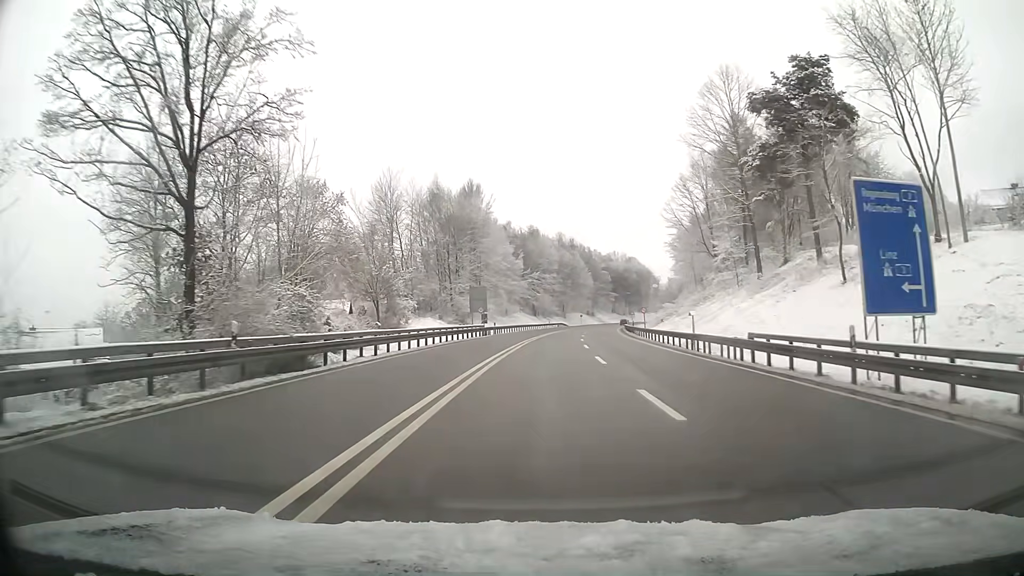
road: primary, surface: asphalt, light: Day
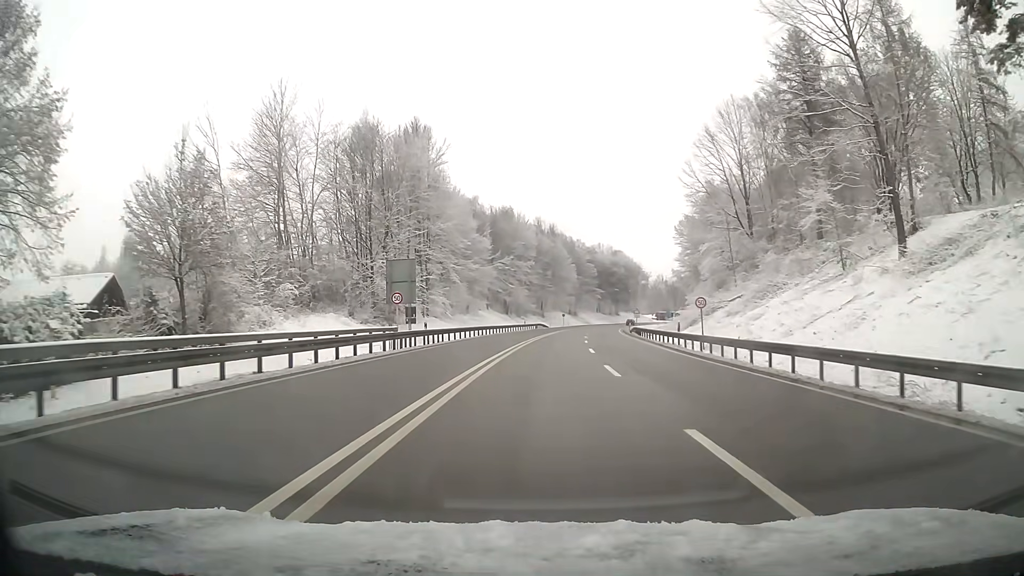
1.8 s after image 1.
(+0.5, +28.8) m; +2°
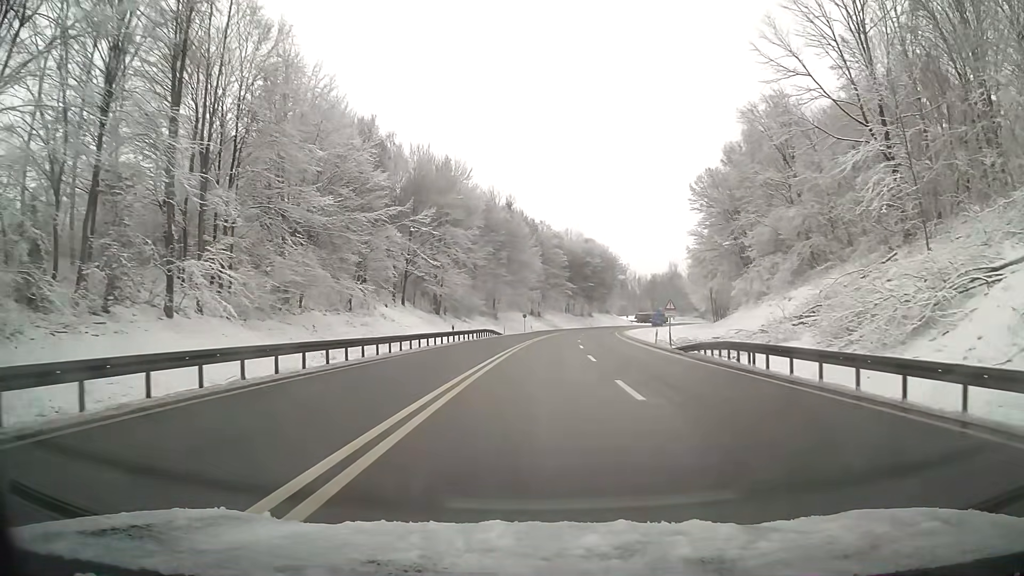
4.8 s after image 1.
(+1.3, +40.7) m; +4°
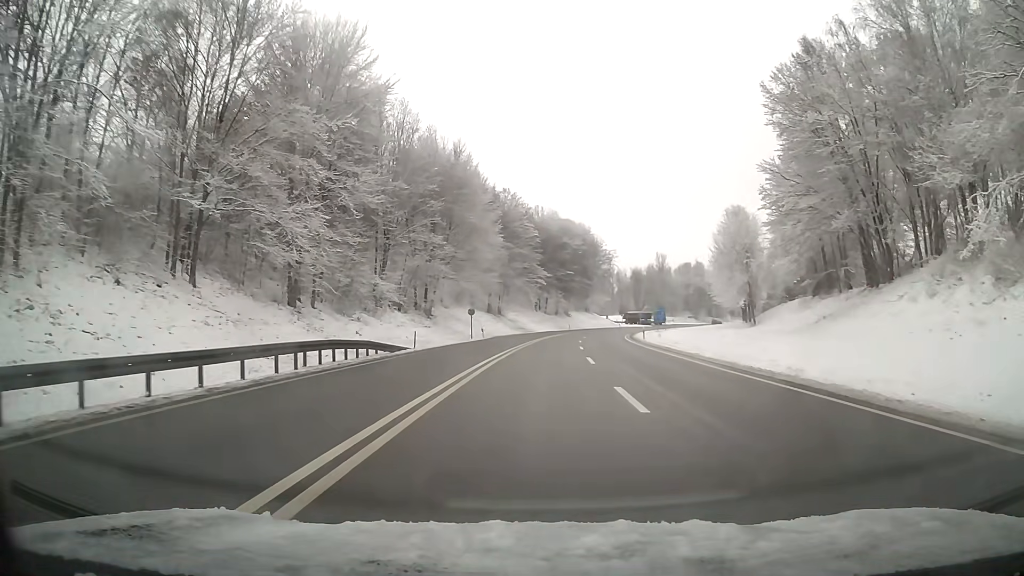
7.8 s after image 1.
(+0.9, +37.9) m; +3°
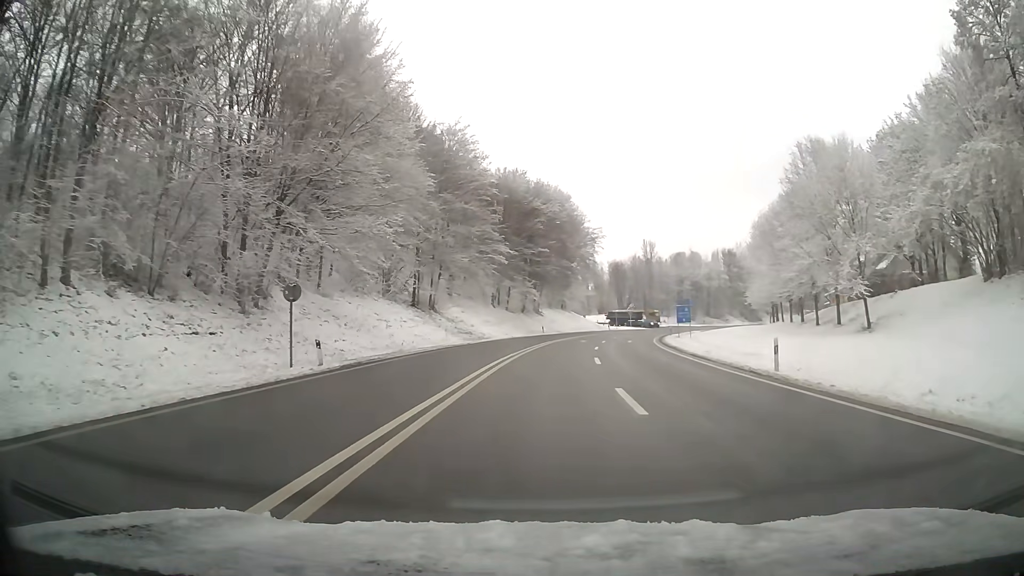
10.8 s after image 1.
(+0.9, +36.7) m; +3°
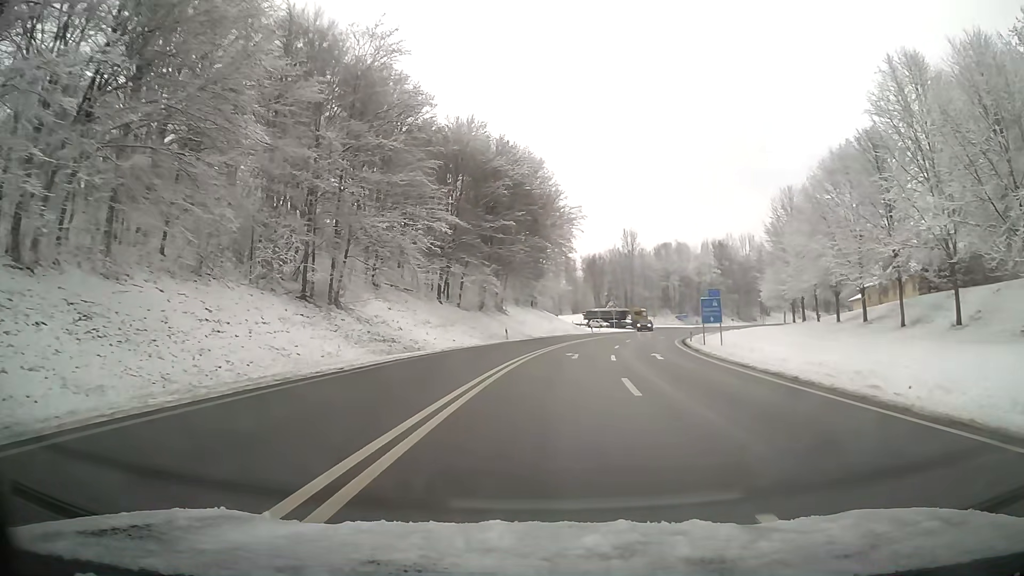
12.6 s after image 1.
(+0.5, +21.7) m; +3°
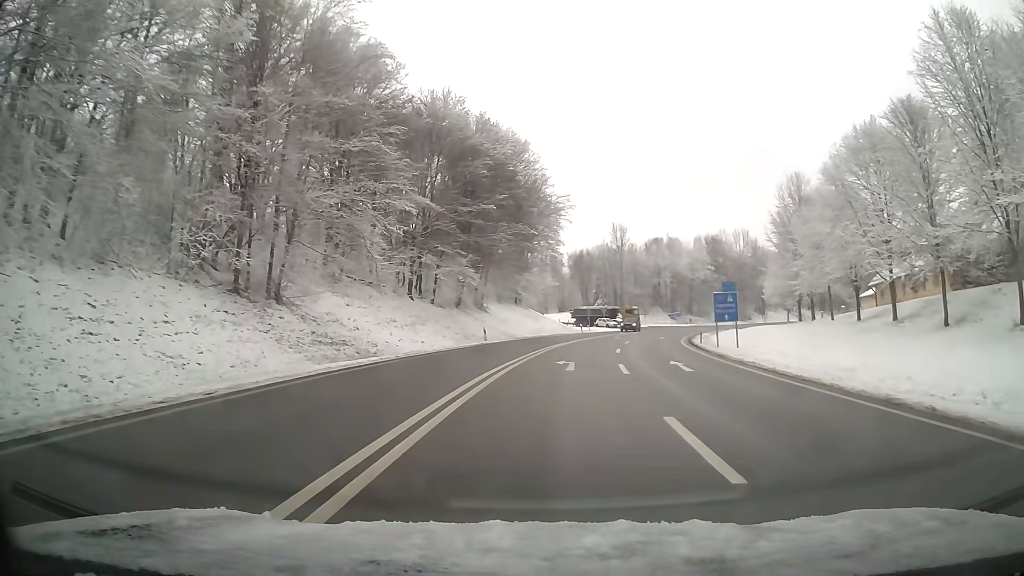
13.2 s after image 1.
(+0.1, +7.2) m; +1°
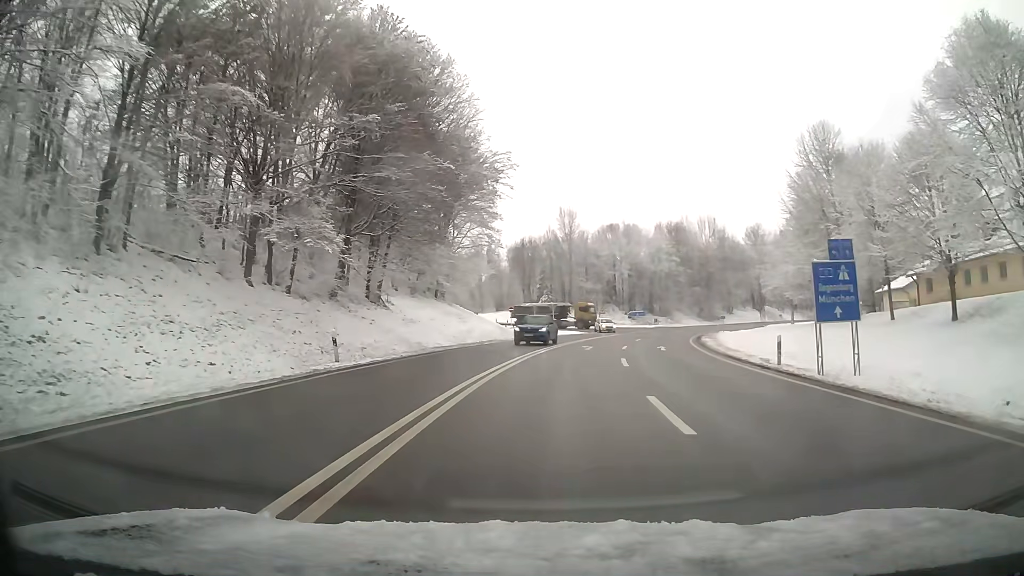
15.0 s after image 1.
(+1.0, +21.8) m; +5°
